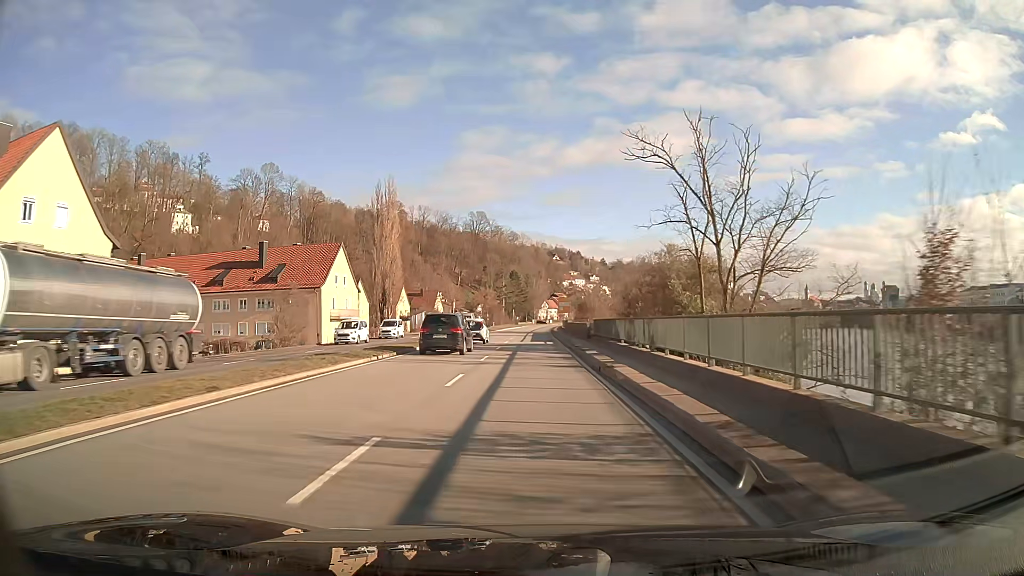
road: primary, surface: asphalt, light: Day
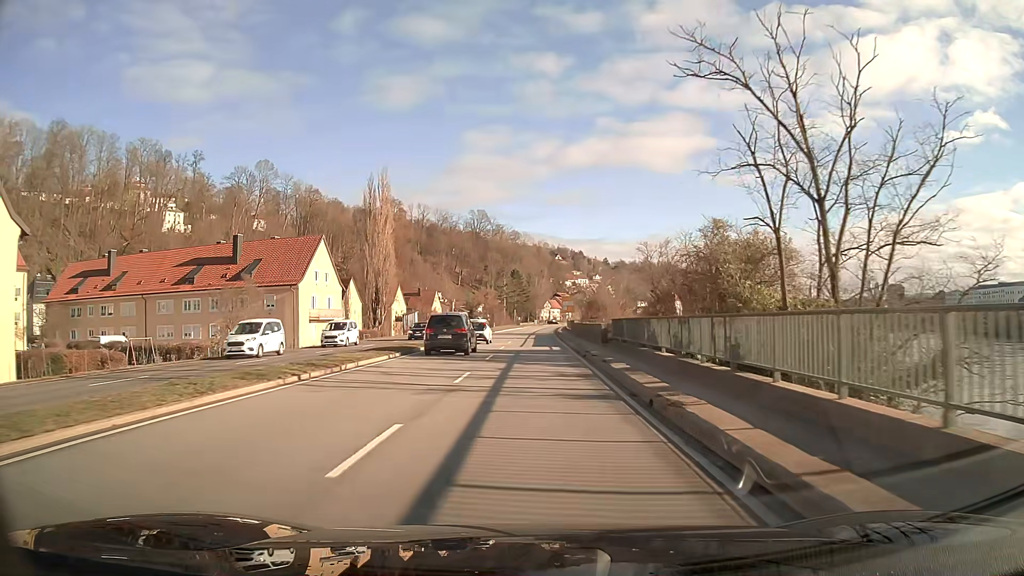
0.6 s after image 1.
(0.0, +8.1) m; 0°
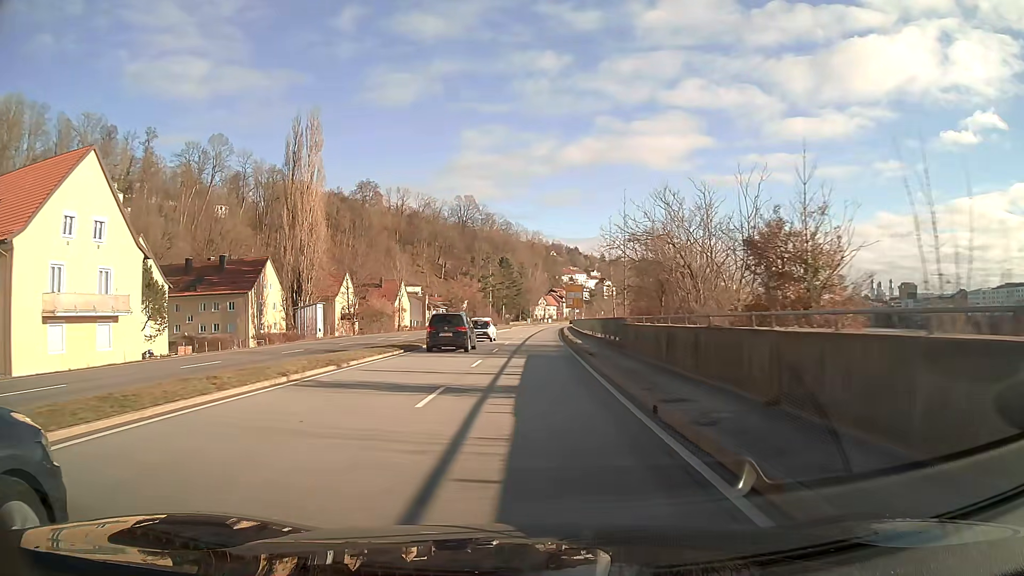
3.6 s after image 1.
(+0.2, +40.3) m; +1°
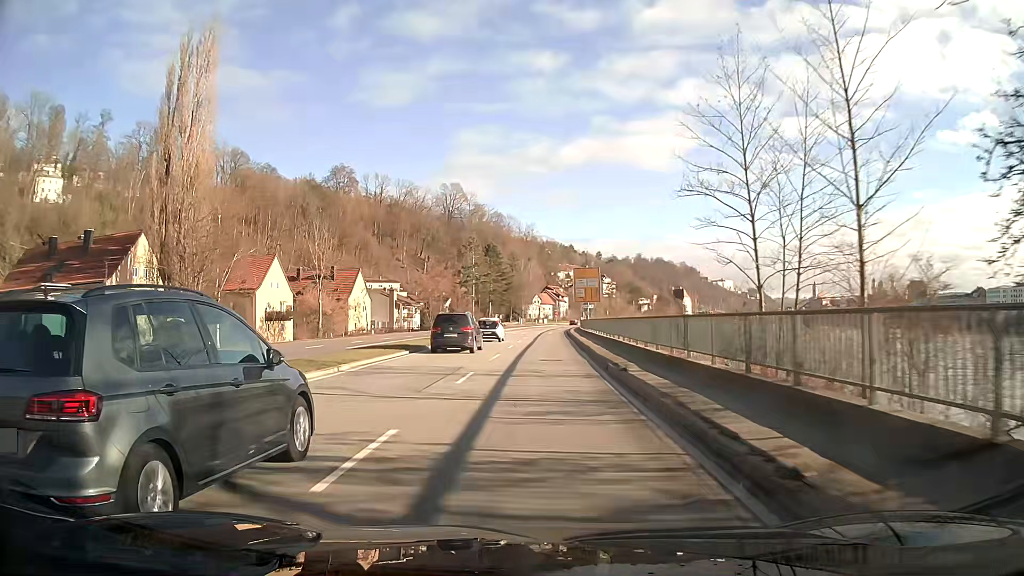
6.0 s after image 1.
(+0.1, +32.2) m; +1°
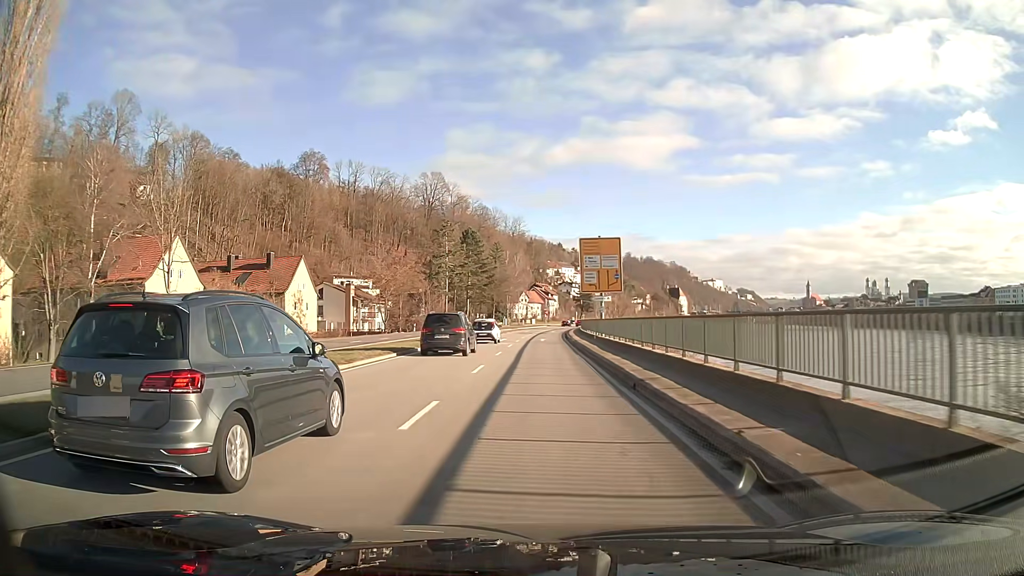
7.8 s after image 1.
(+0.2, +24.2) m; +1°
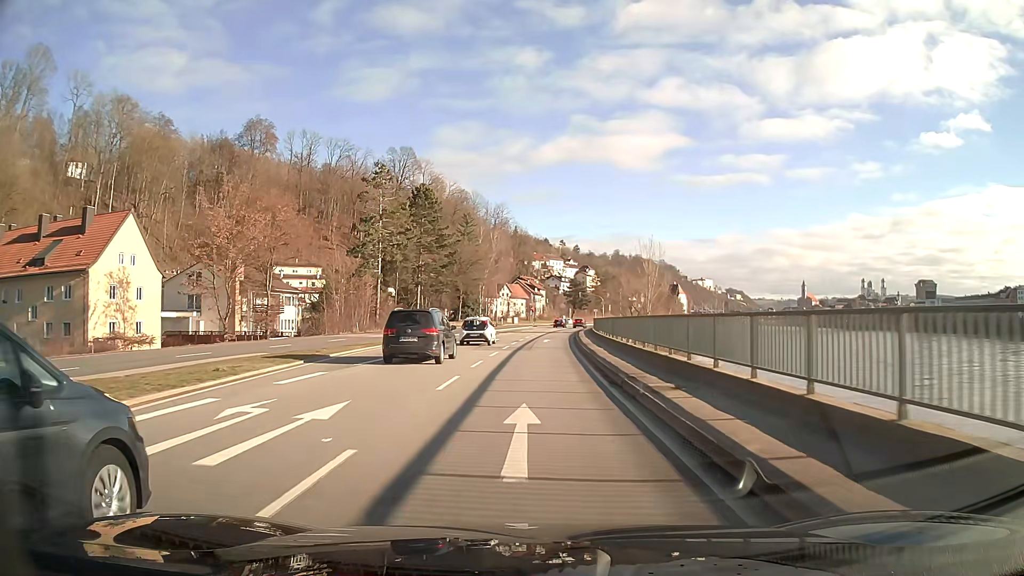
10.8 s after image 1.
(+0.5, +40.3) m; +1°
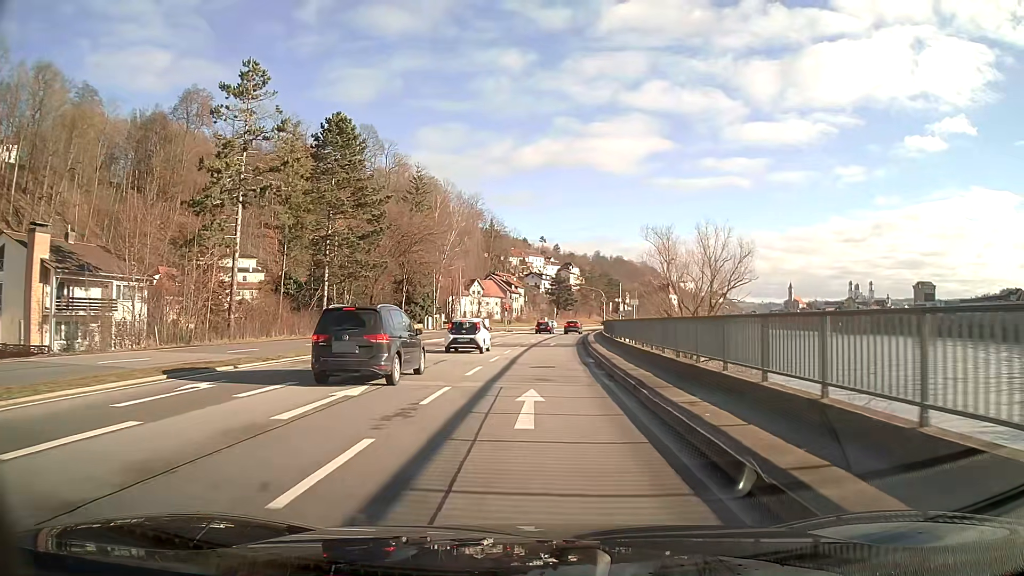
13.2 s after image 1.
(+0.5, +32.2) m; +2°
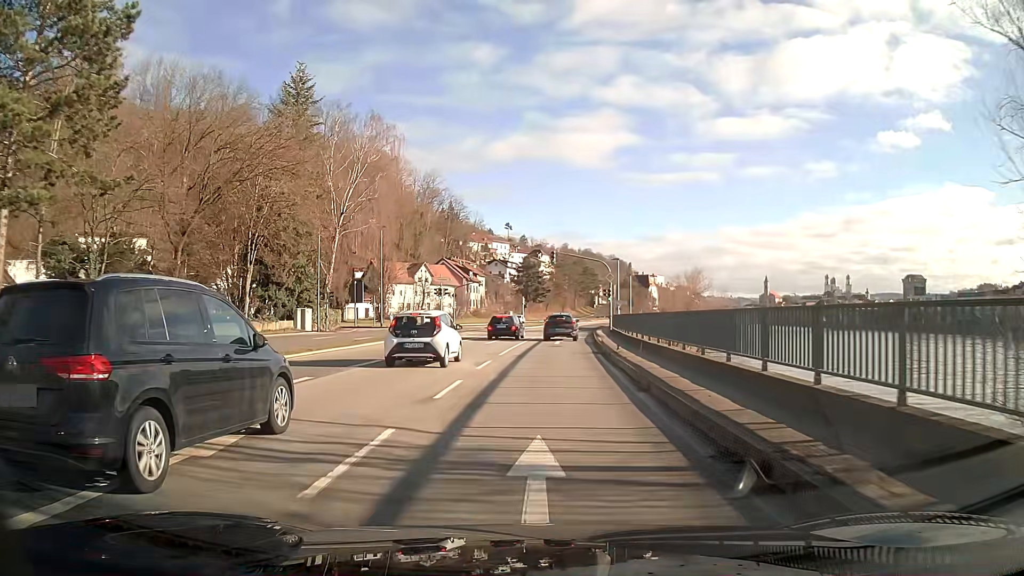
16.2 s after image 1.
(+0.8, +35.1) m; +3°
(0, +10) (0, +20) (+1, +30) (+2, +40) (+2, +50) (+3, +60) (+4, +70) (+6, +80) (+7, +90) (+9, +99) m
